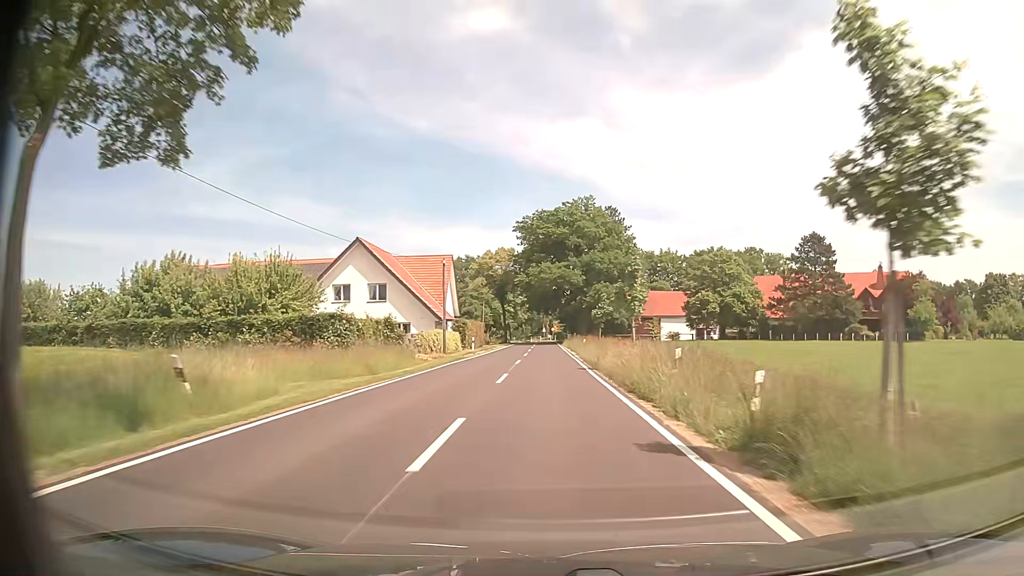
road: tertiary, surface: asphalt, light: Day
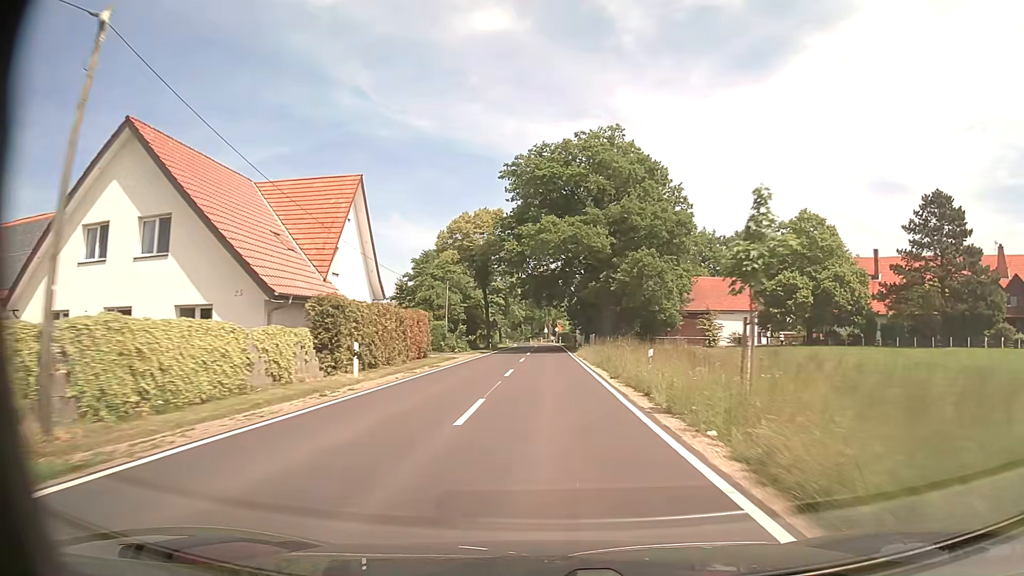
(0.0, +32.6) m; 0°
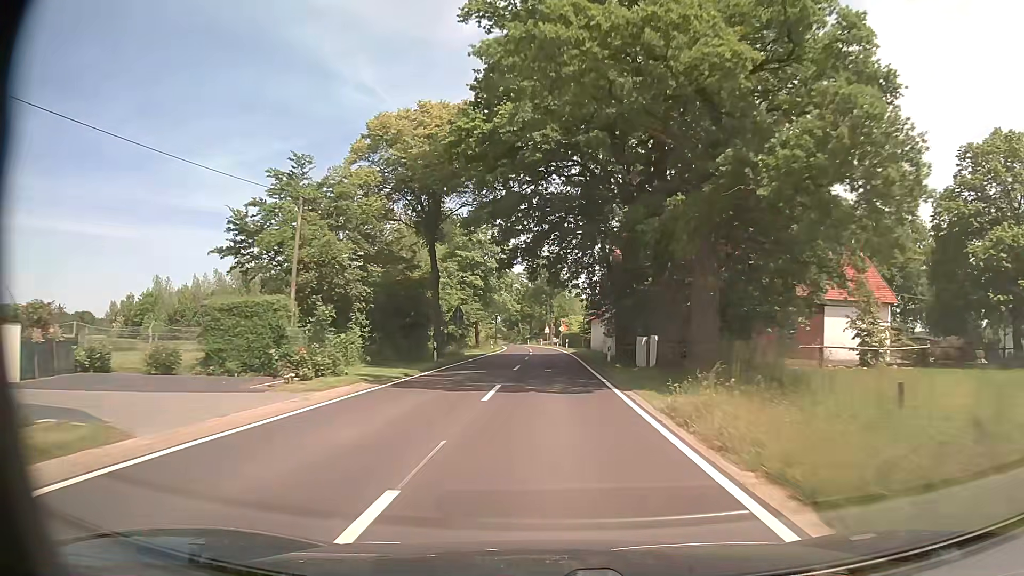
(0.0, +32.7) m; 0°
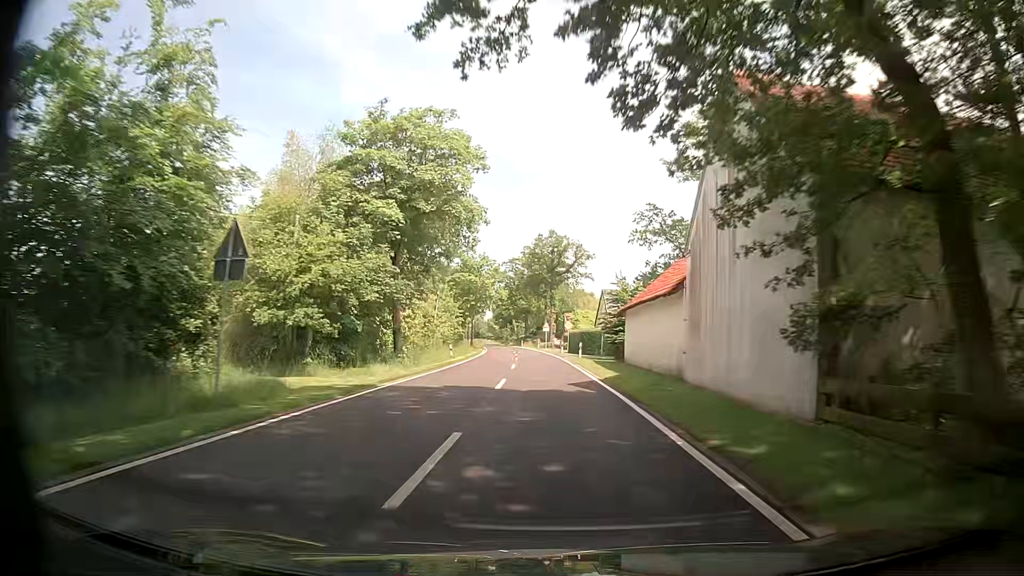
(0.0, +32.7) m; 0°
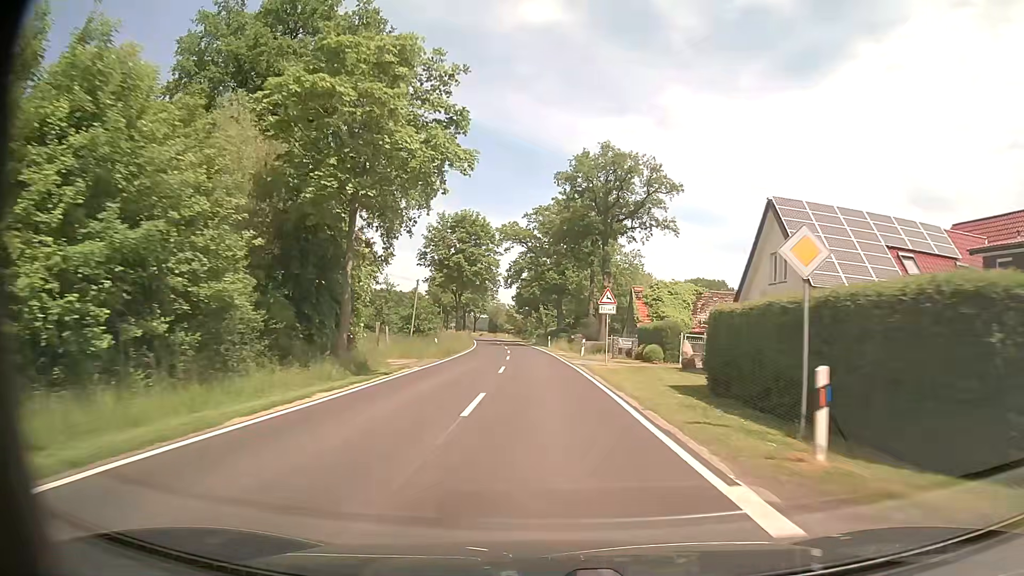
(-1.4, +54.7) m; -3°
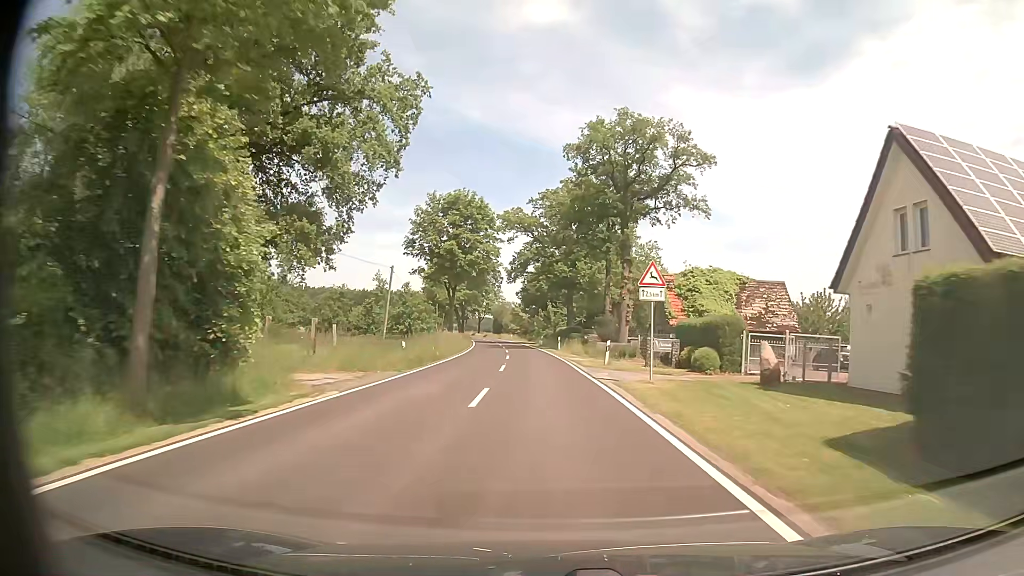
(-0.1, +11.0) m; -1°
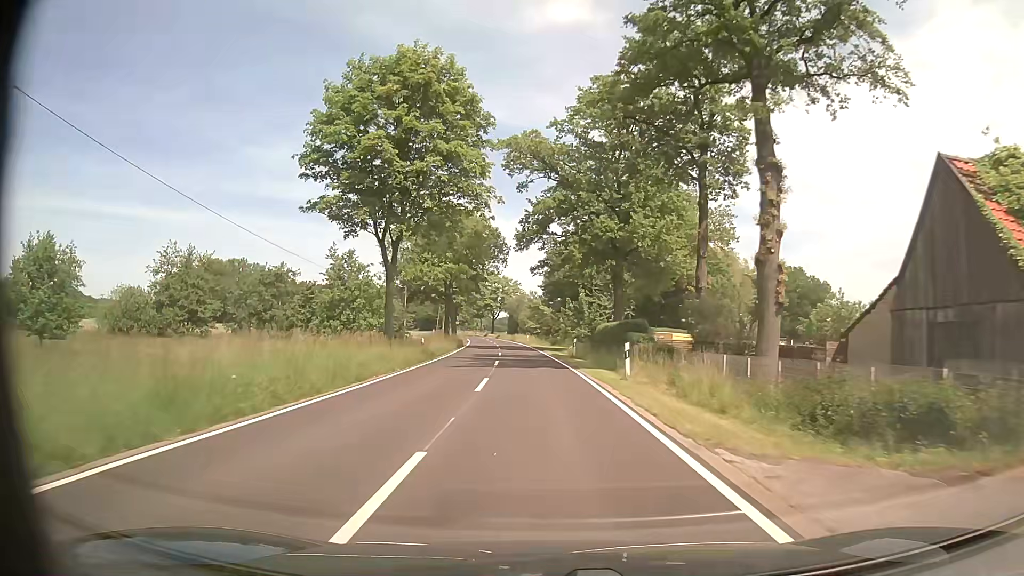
(-0.5, +33.0) m; -2°
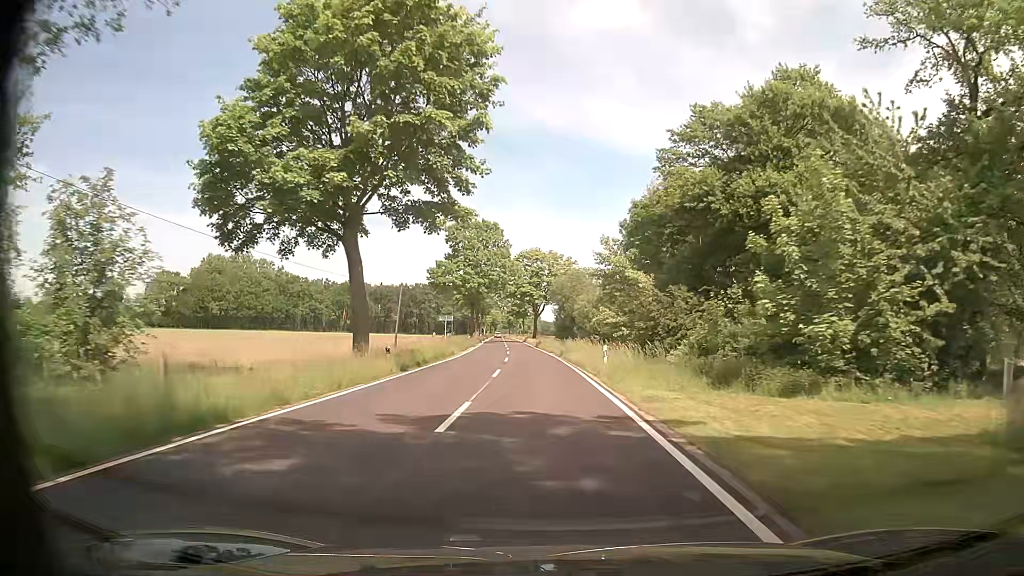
(-2.3, +54.8) m; -5°
(0, +10) (0, +20) (-1, +30) (-1, +40) (-1, +50) (-2, +60) (-2, +70) (-3, +80) (-4, +90) (-4, +100) m
